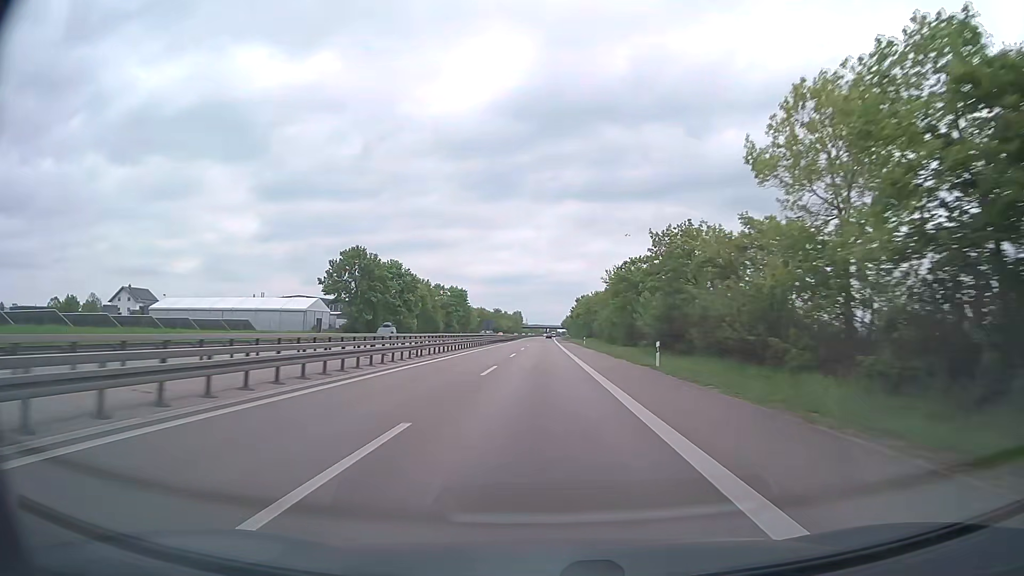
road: trunk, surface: asphalt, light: Day
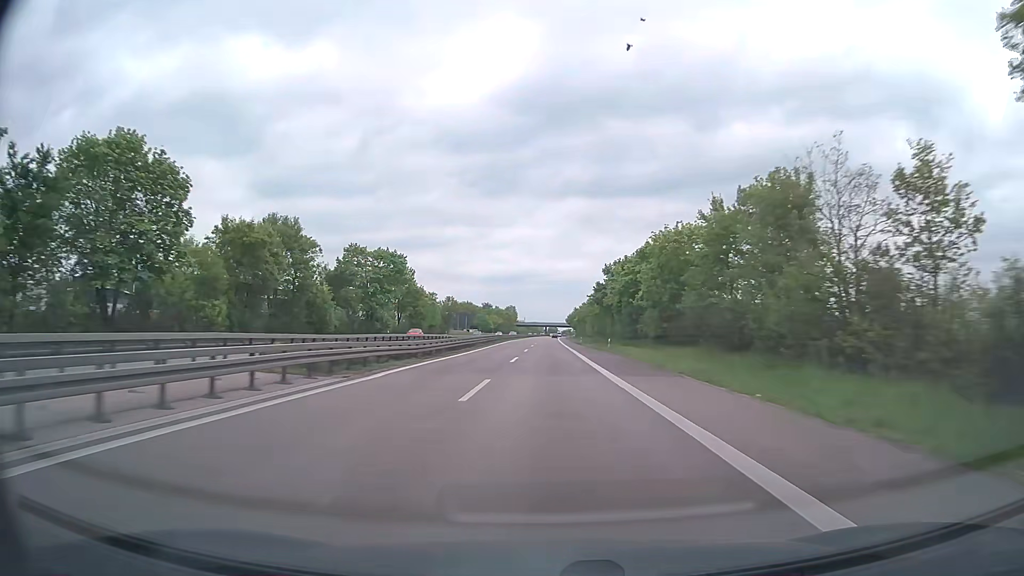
(+0.1, +80.5) m; 0°
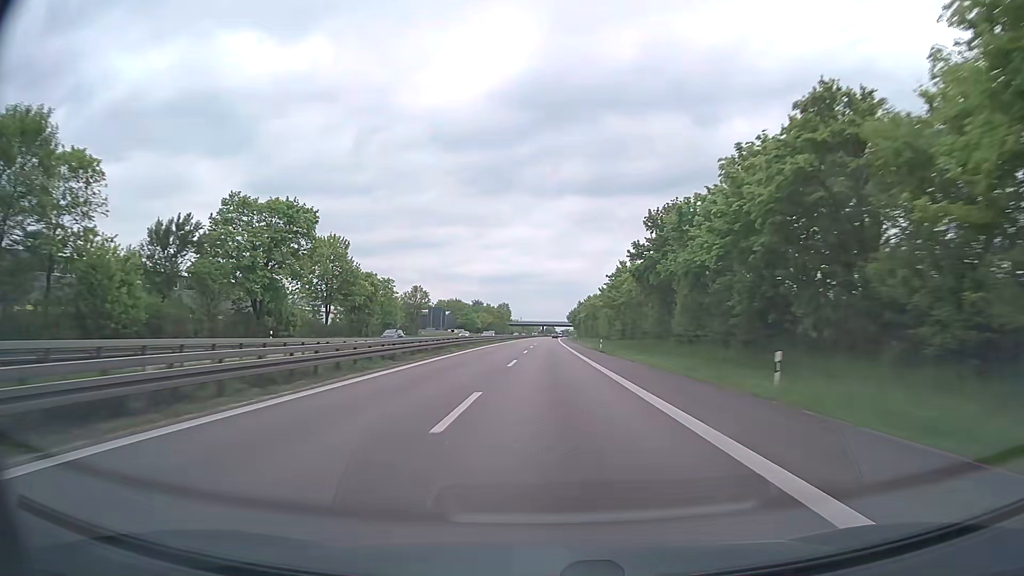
(+0.1, +40.1) m; 0°
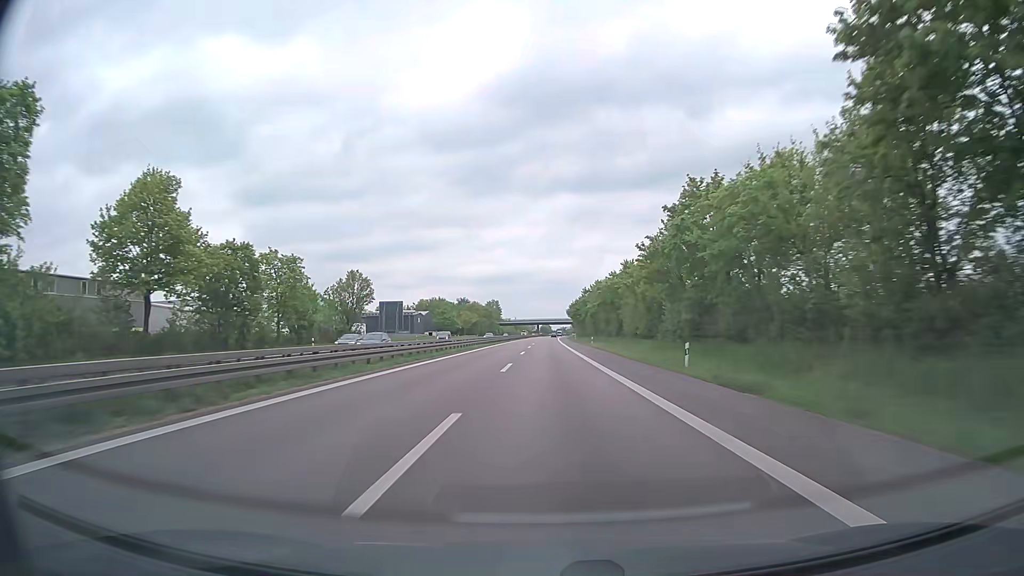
(+0.1, +40.1) m; 0°
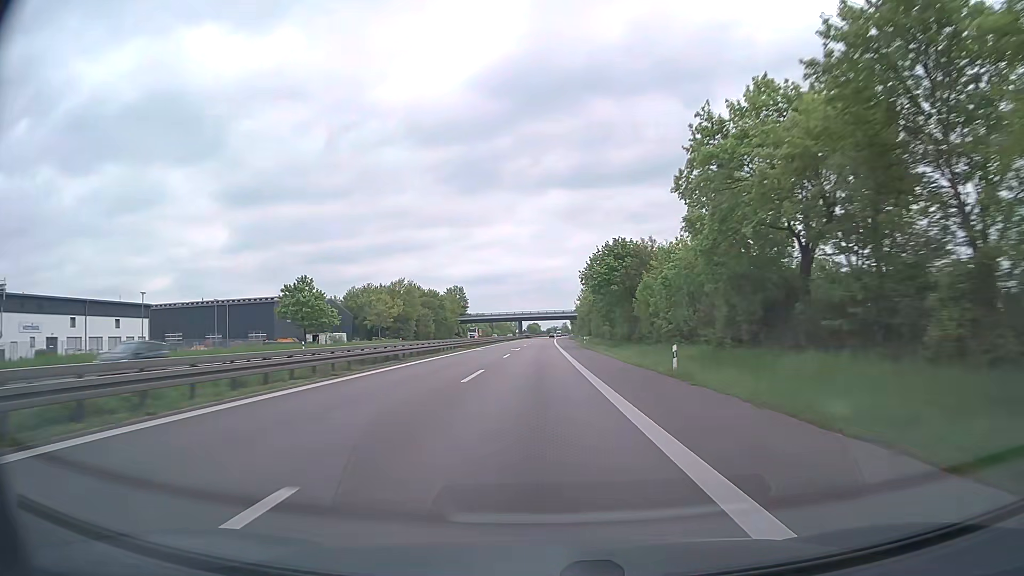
(+0.9, +99.7) m; +1°
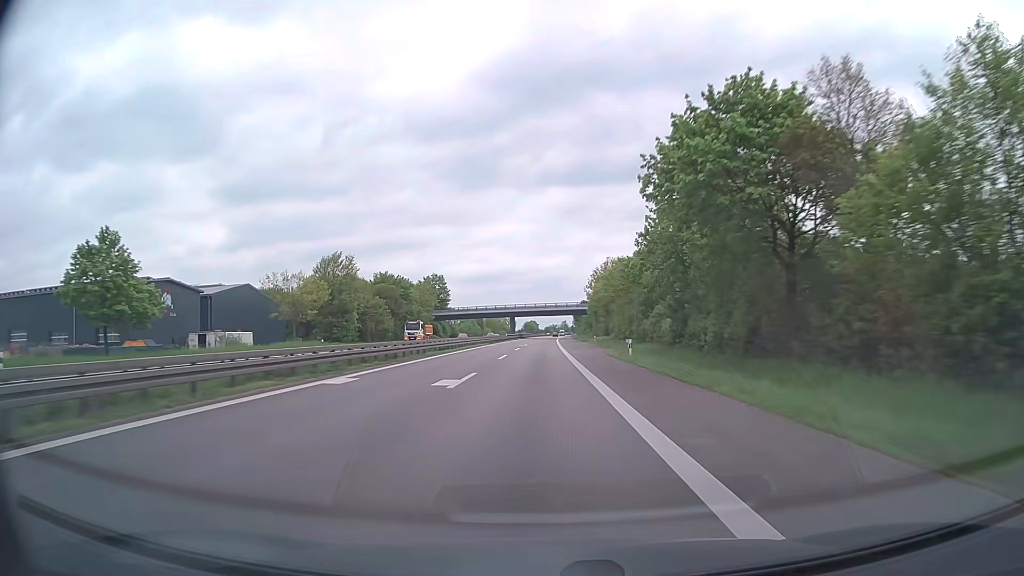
(-0.1, +39.8) m; 0°
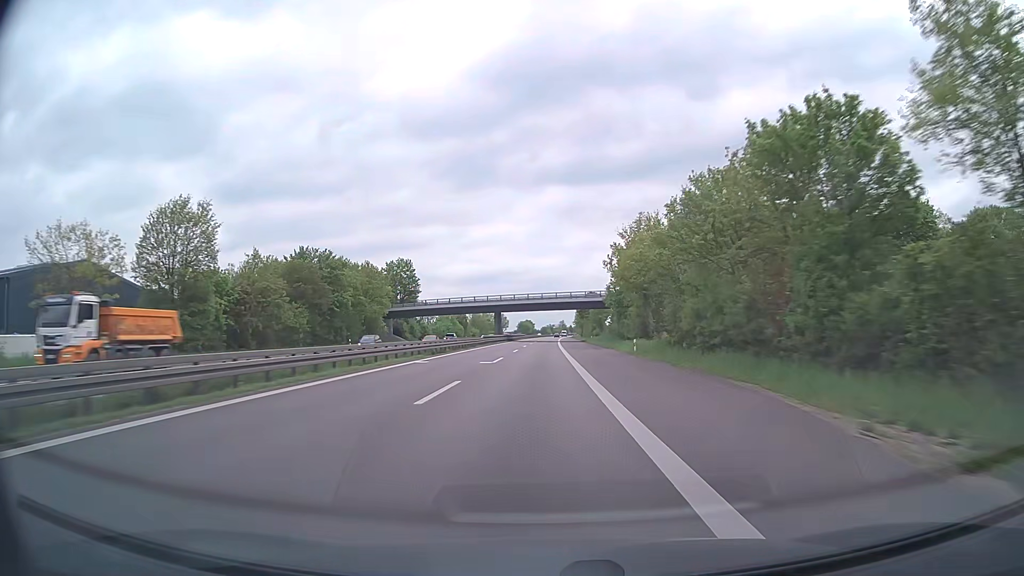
(+0.2, +39.7) m; 0°
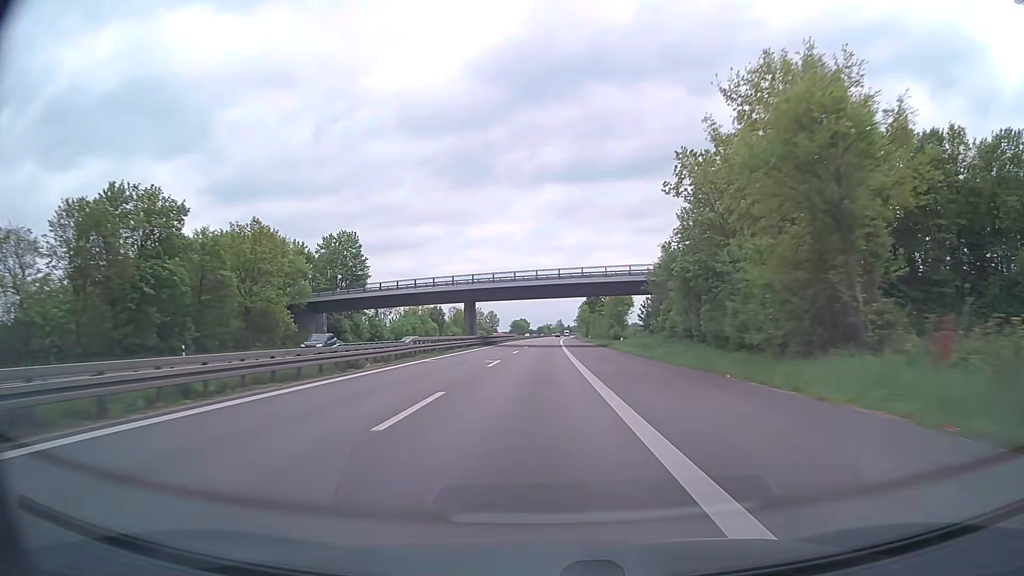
(+0.1, +39.6) m; 0°
(0, +10) (0, +20) (0, +30) (0, +40) (0, +50) (0, +60) (0, +70) (+1, +80) (+1, +90) (+1, +100) m
